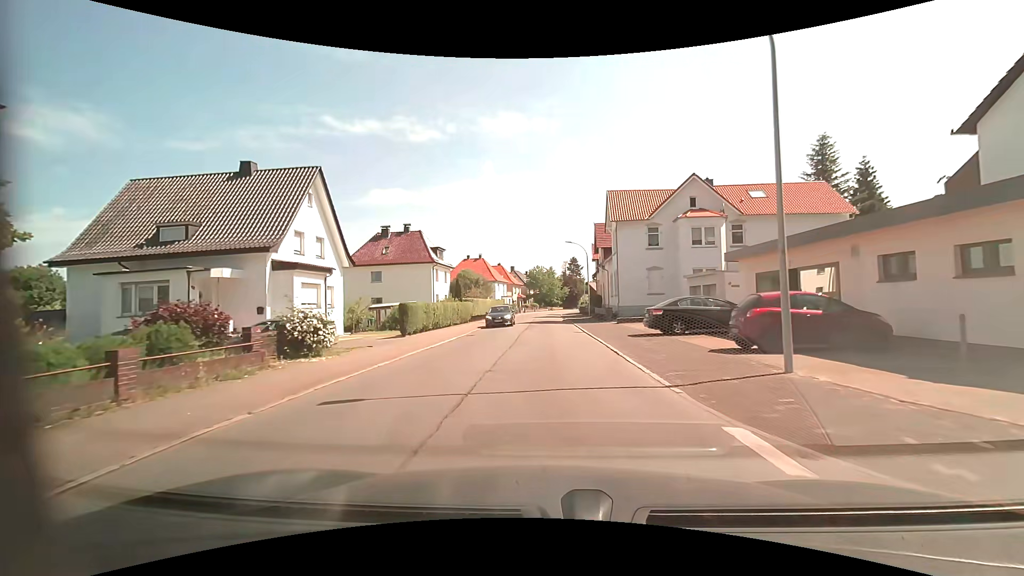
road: residential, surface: asphalt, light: Day
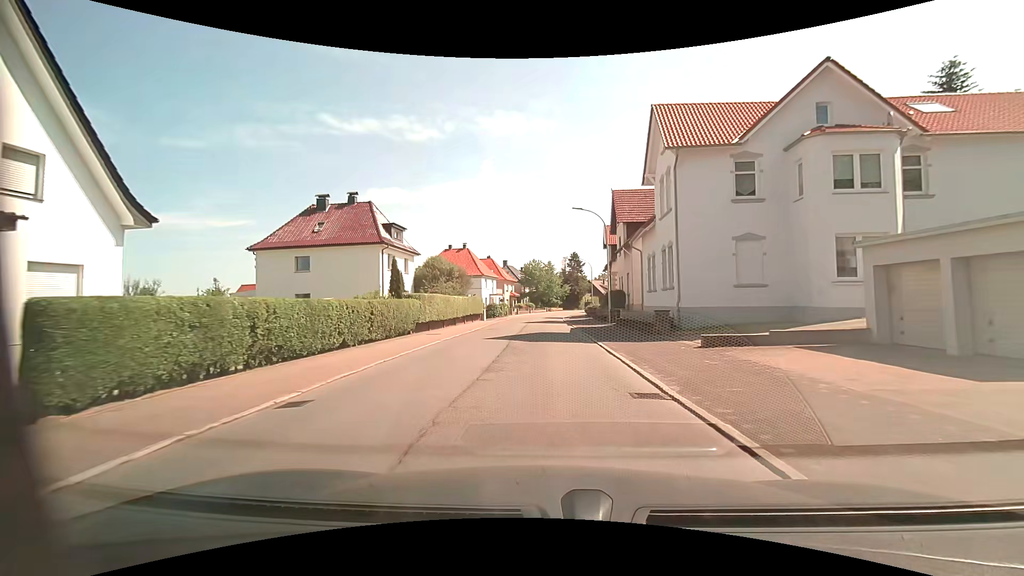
(0.0, +17.6) m; 0°
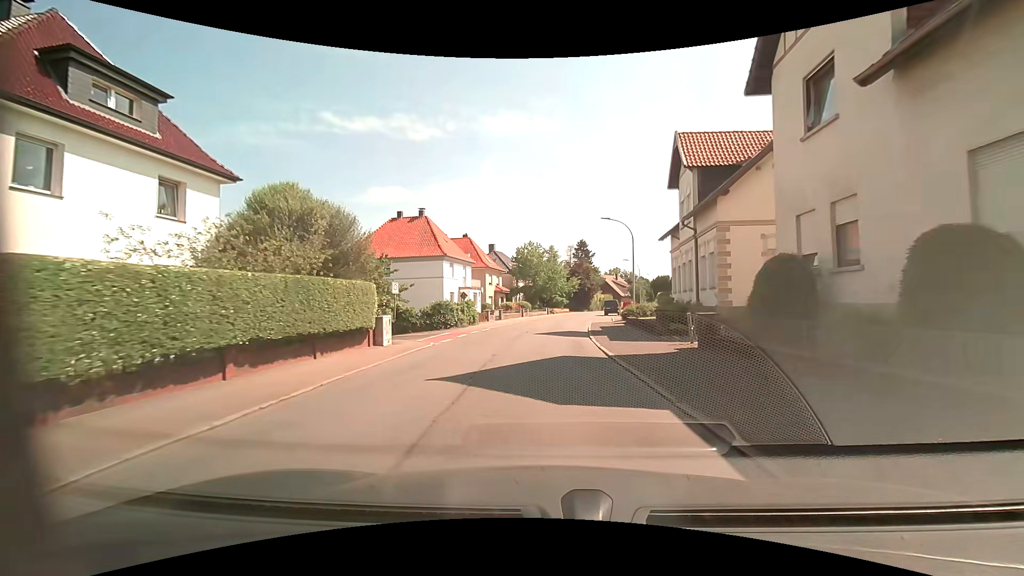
(0.0, +30.6) m; -1°
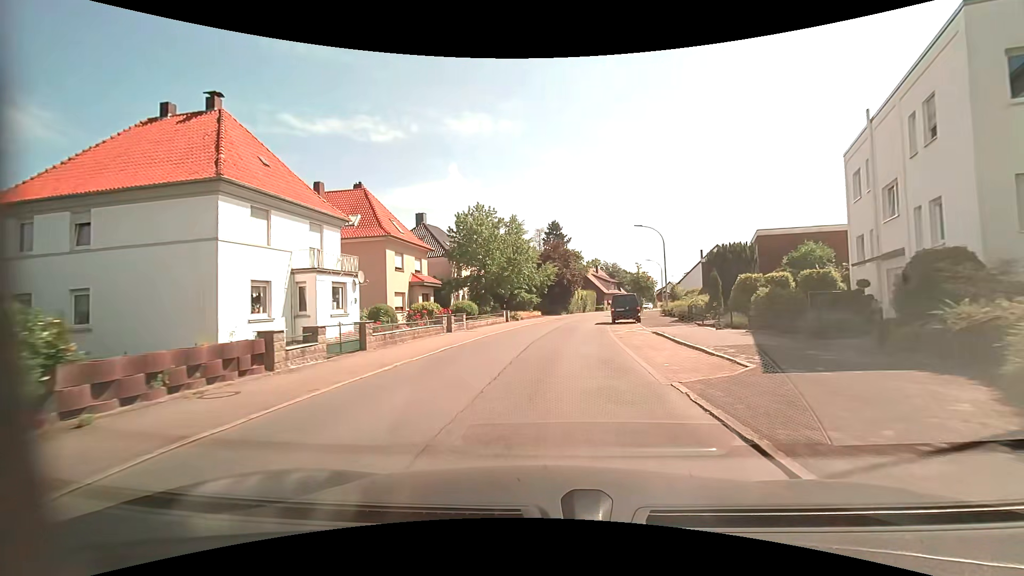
(+1.3, +30.6) m; +5°
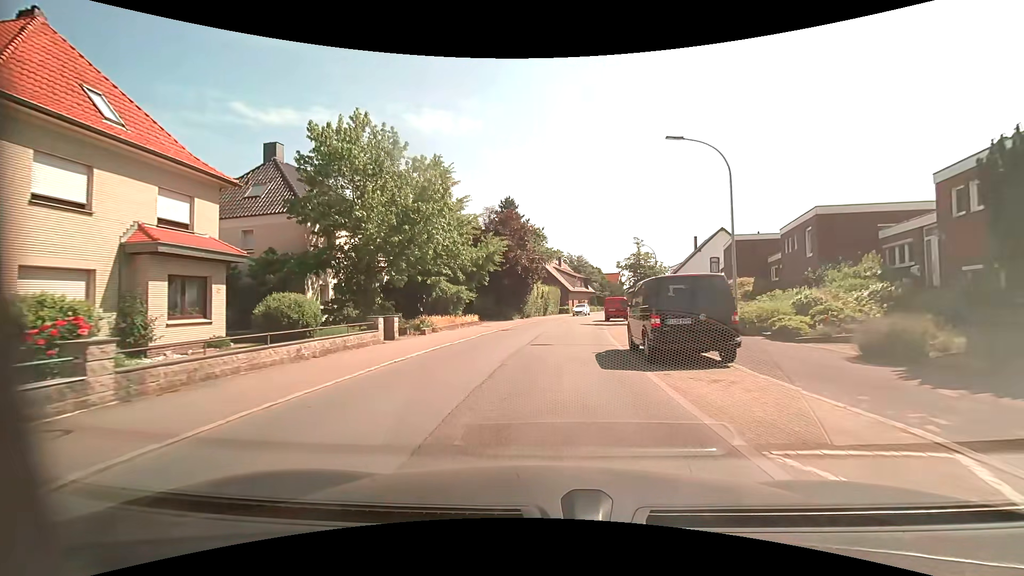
(+0.9, +22.5) m; +5°
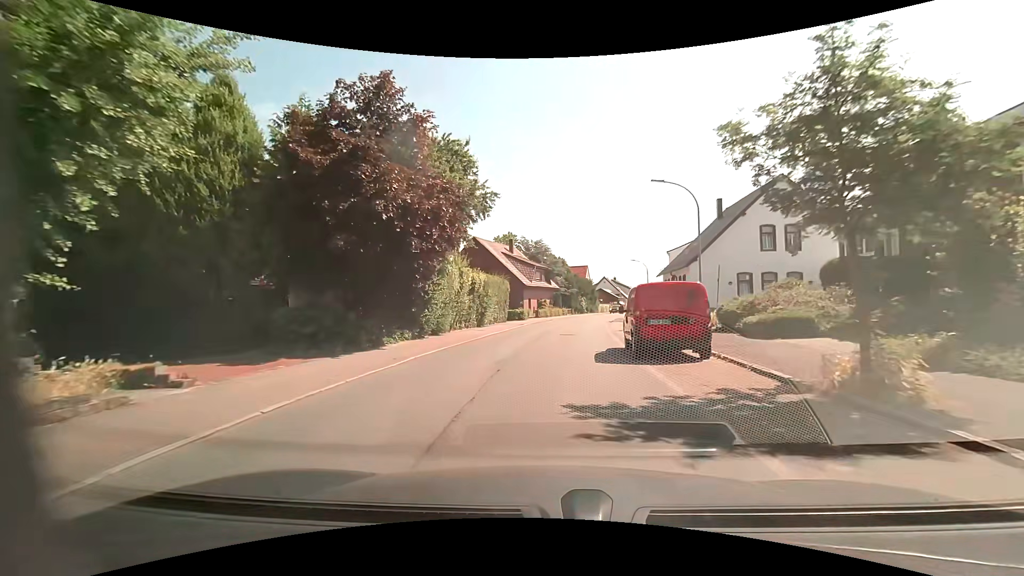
(+1.2, +26.9) m; +5°
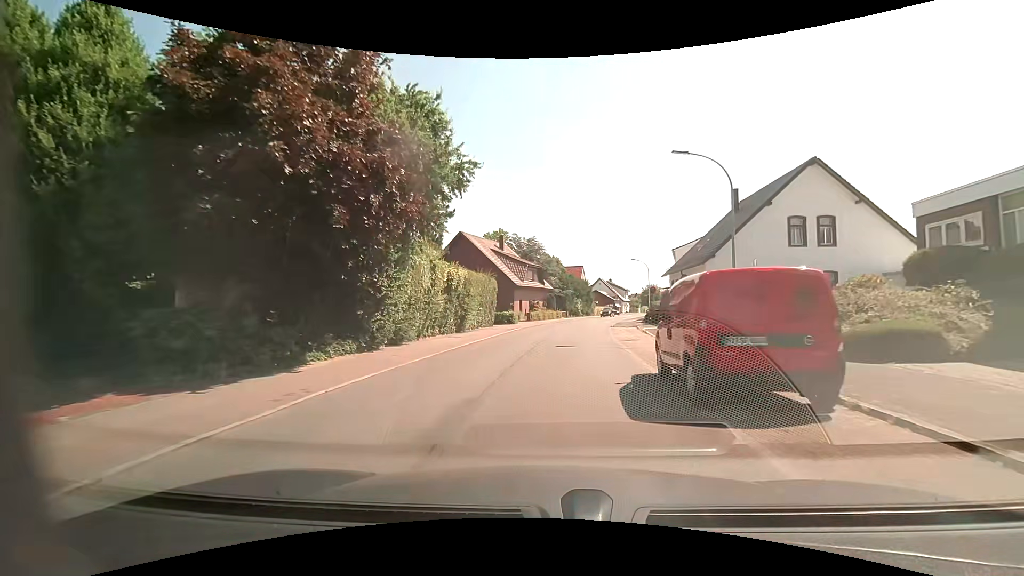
(0.0, +5.4) m; 0°
